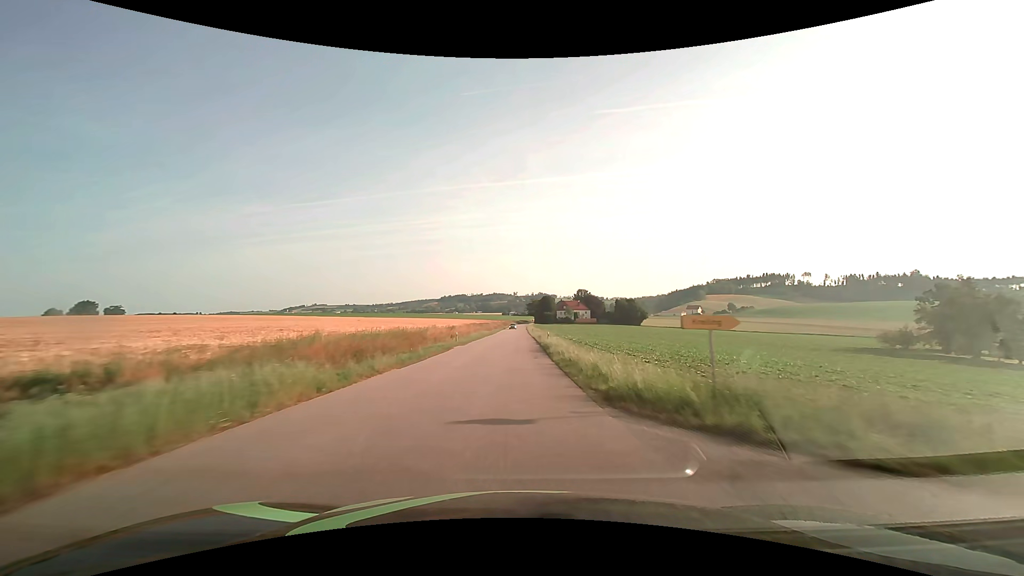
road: tertiary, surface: asphalt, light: Day
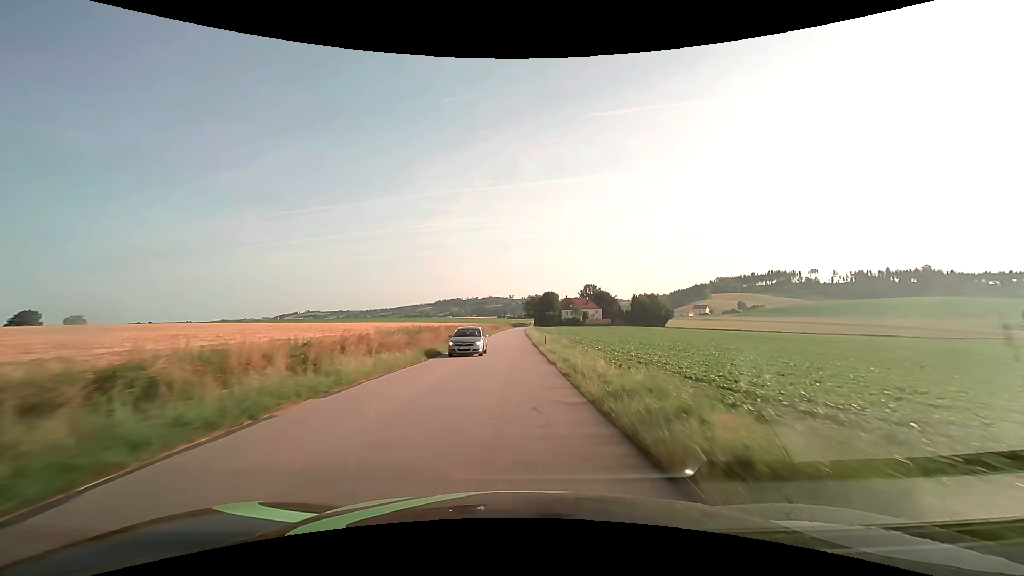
(+0.2, +48.2) m; 0°
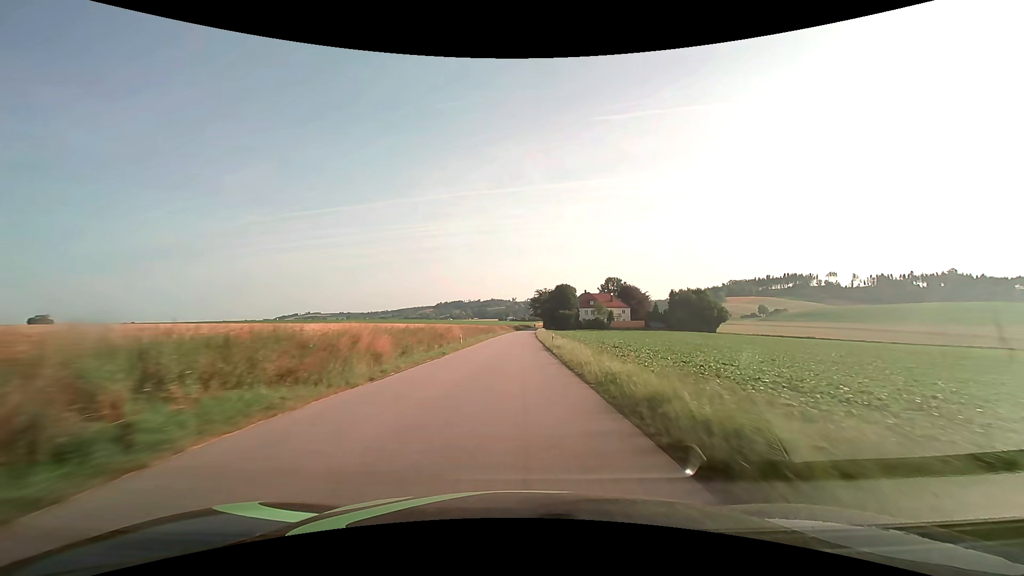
(-0.4, +49.6) m; 0°
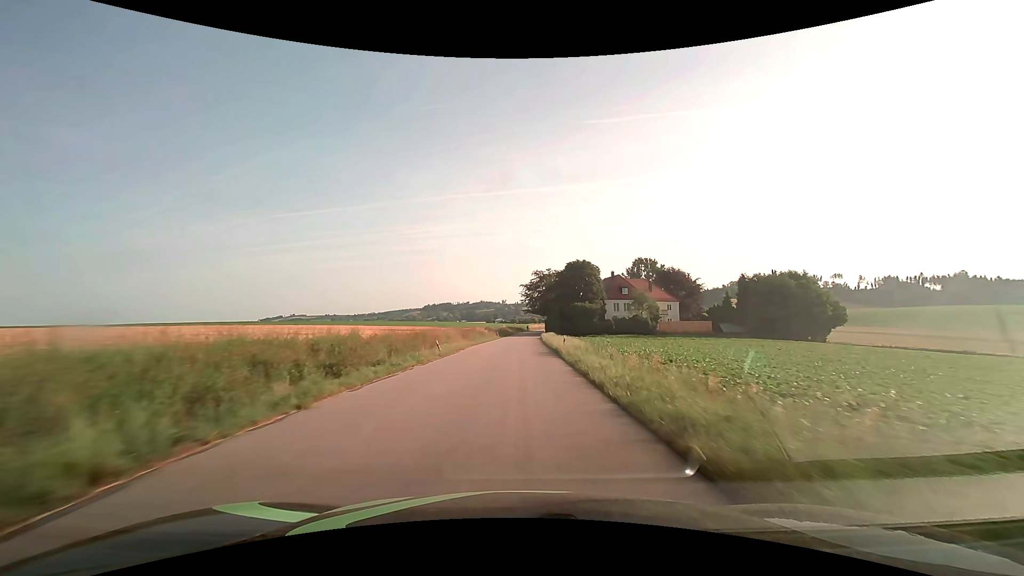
(+0.6, +60.2) m; +1°
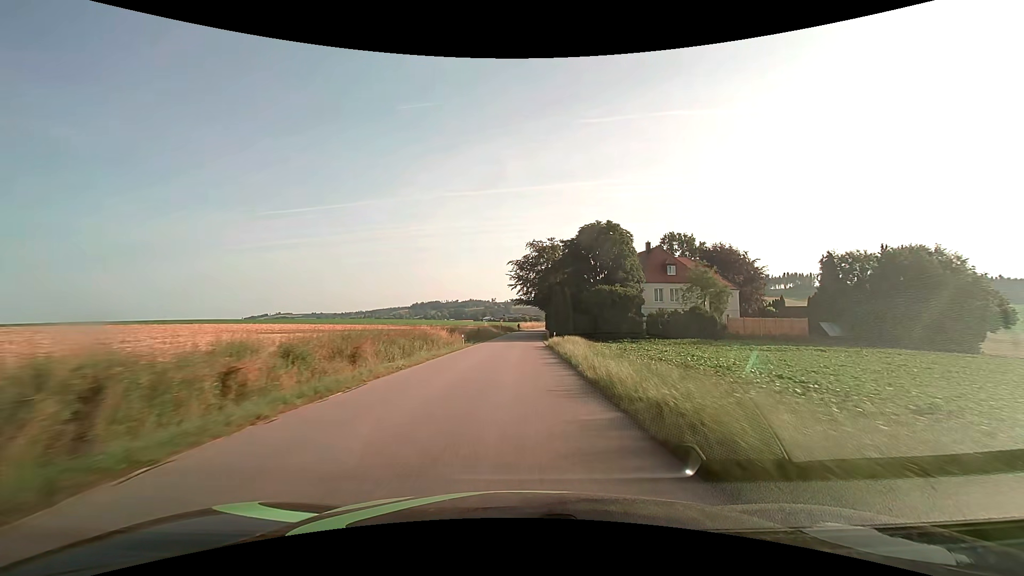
(+0.4, +34.5) m; +1°
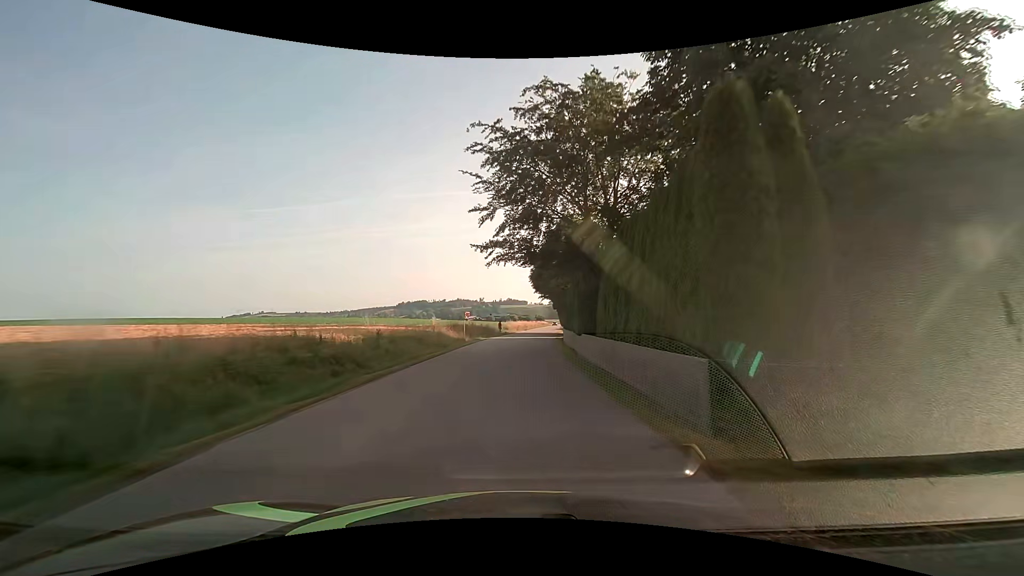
(+0.4, +44.4) m; +1°
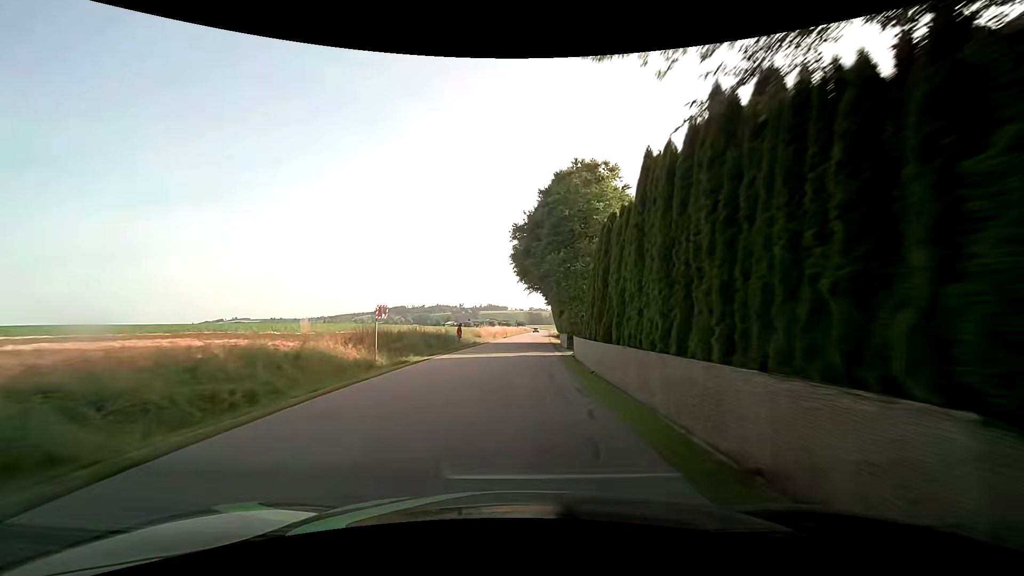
(+0.4, +21.7) m; +2°
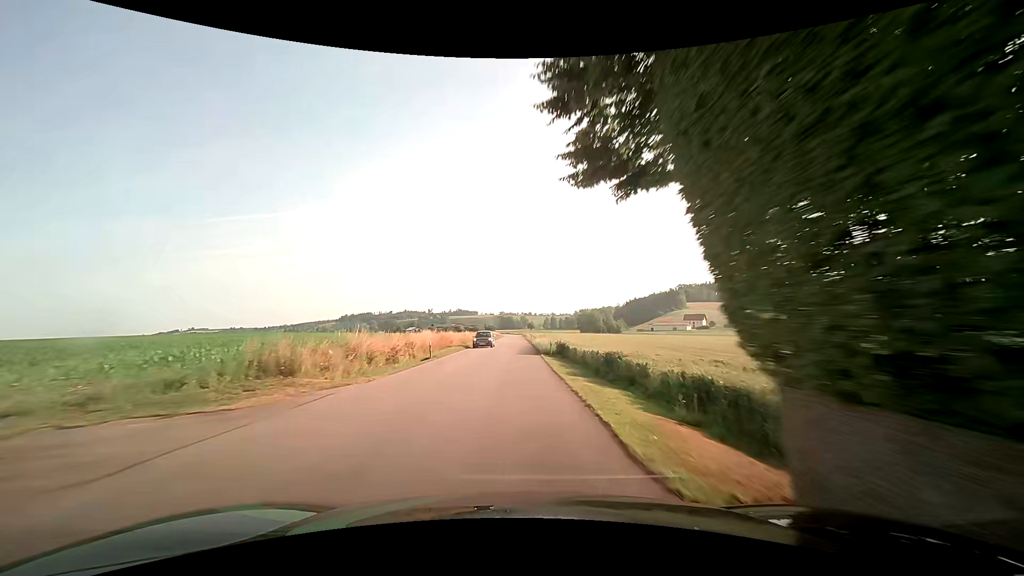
(+1.7, +42.5) m; +3°
(0, +10) (0, +20) (0, +30) (0, +40) (0, +50) (0, +60) (0, +70) (+1, +80) (+1, +90) (+1, +100) m
